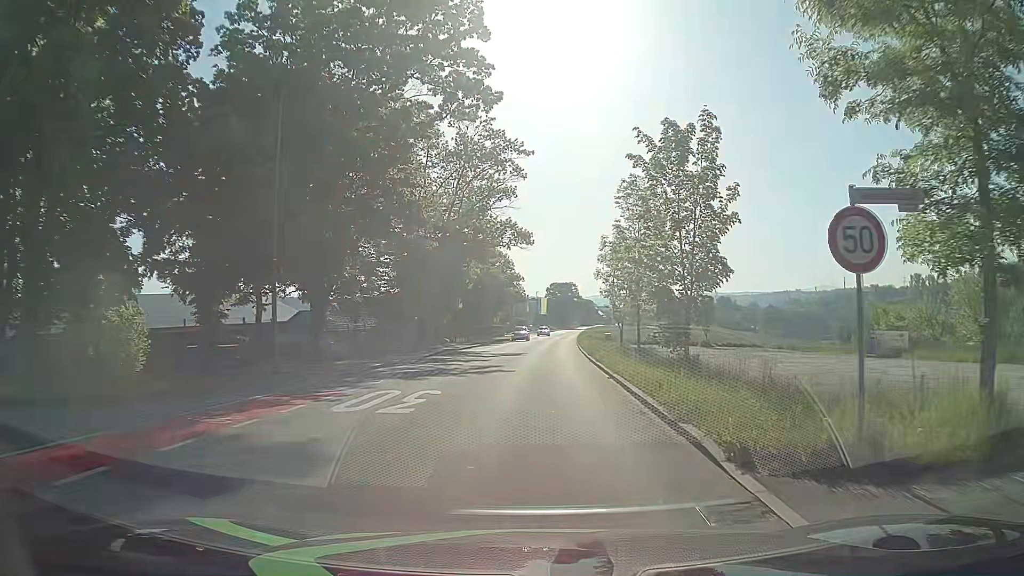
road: tertiary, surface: asphalt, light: Day
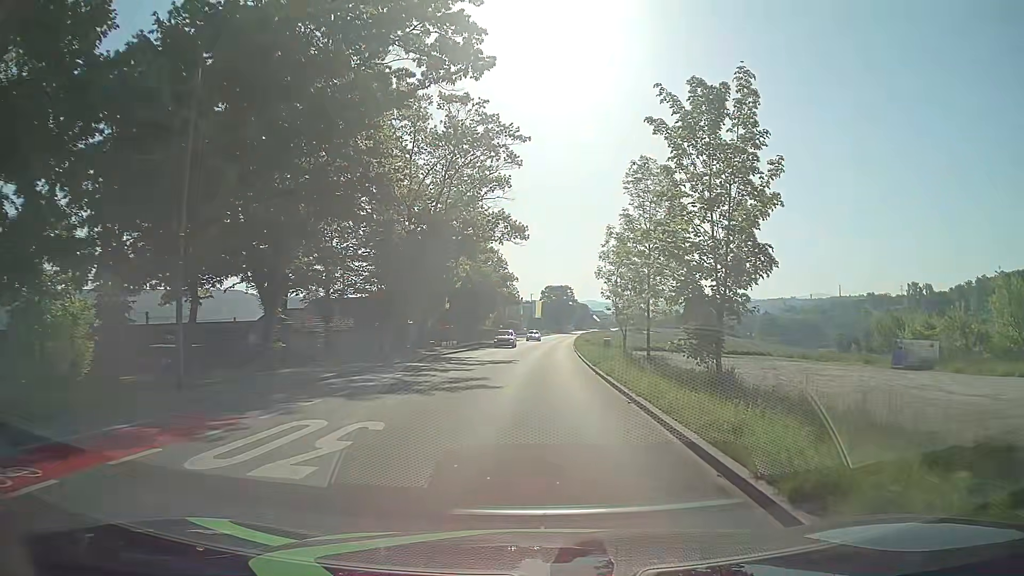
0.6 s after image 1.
(0.0, +5.0) m; +2°
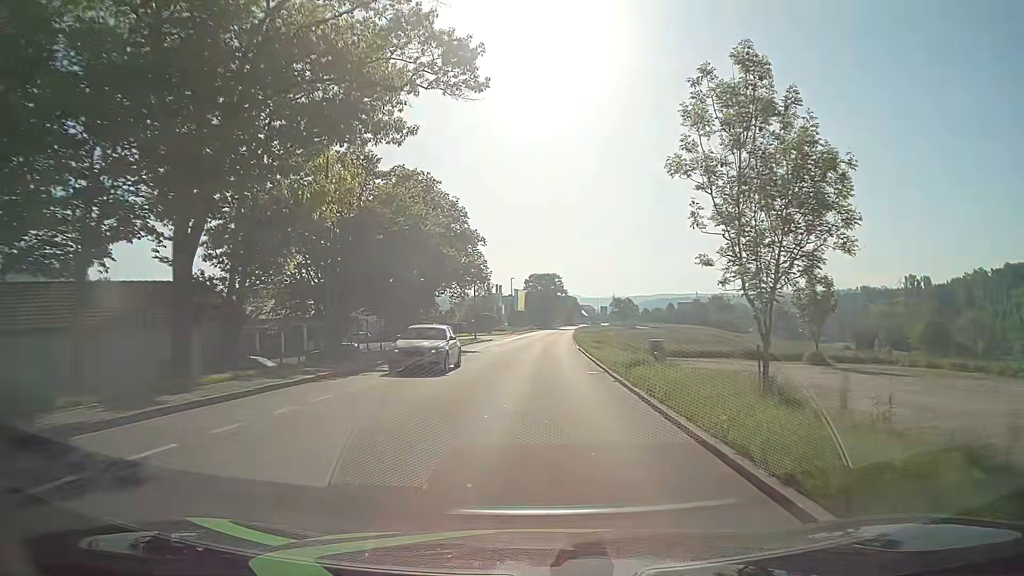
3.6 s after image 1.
(-0.1, +30.3) m; +1°
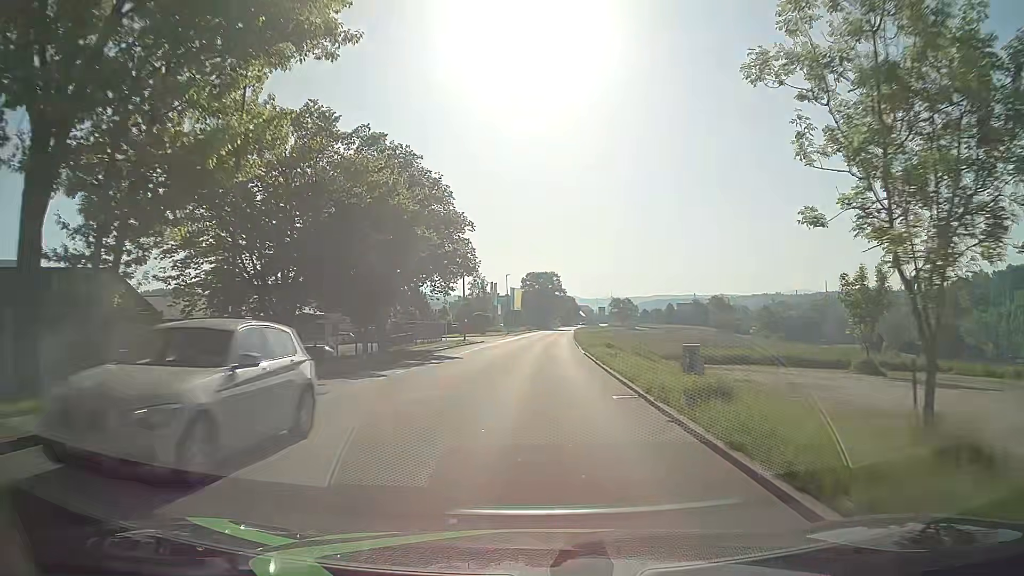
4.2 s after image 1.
(0.0, +7.1) m; 0°
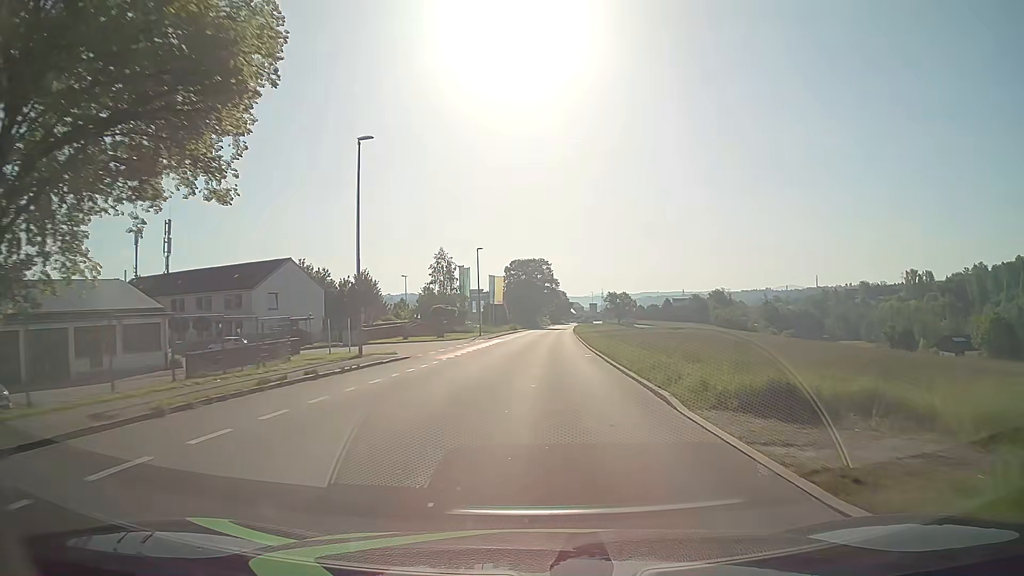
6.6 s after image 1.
(+0.2, +30.2) m; +1°
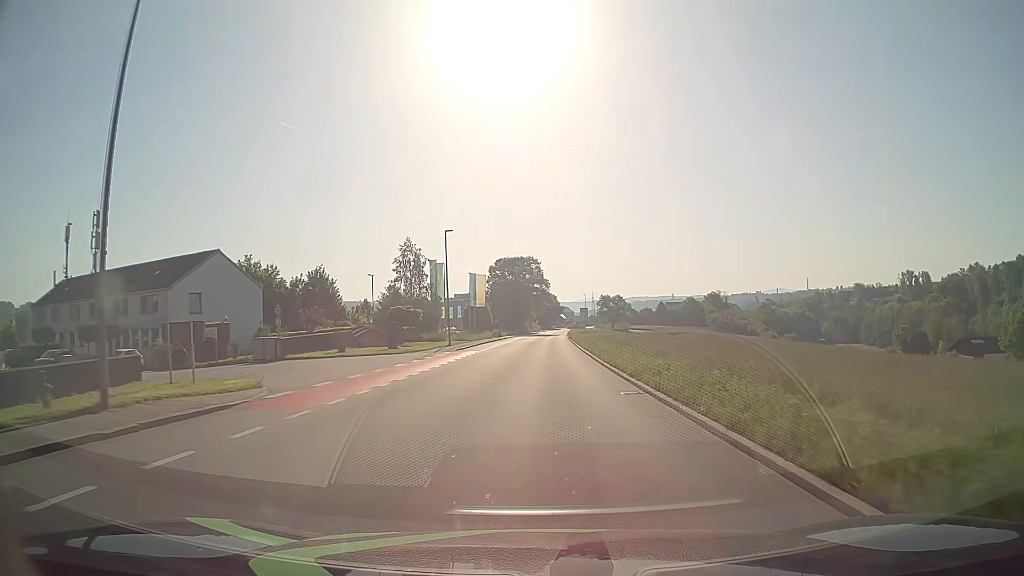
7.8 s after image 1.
(+0.1, +15.1) m; +1°
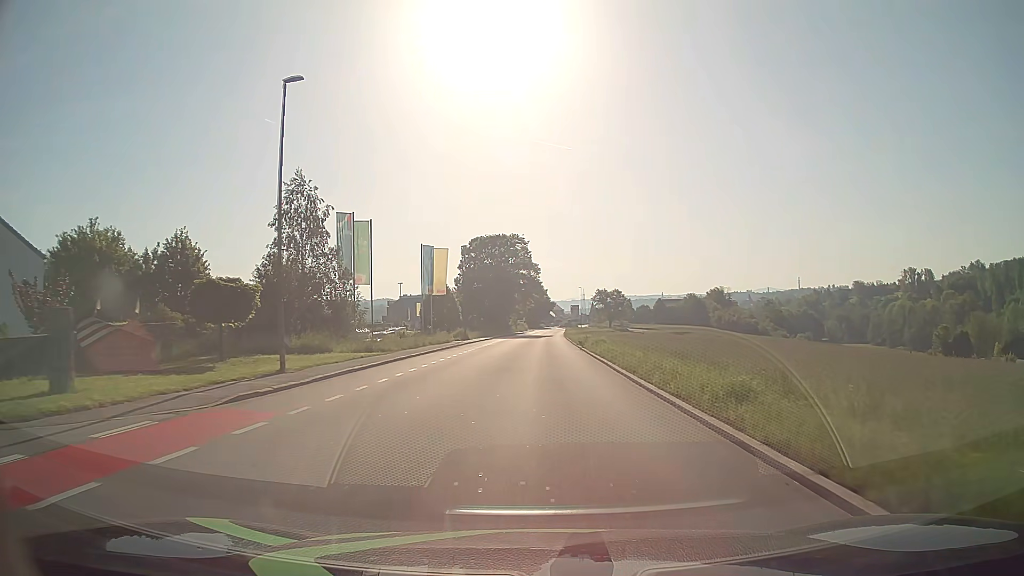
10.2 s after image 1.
(+0.4, +30.0) m; +1°
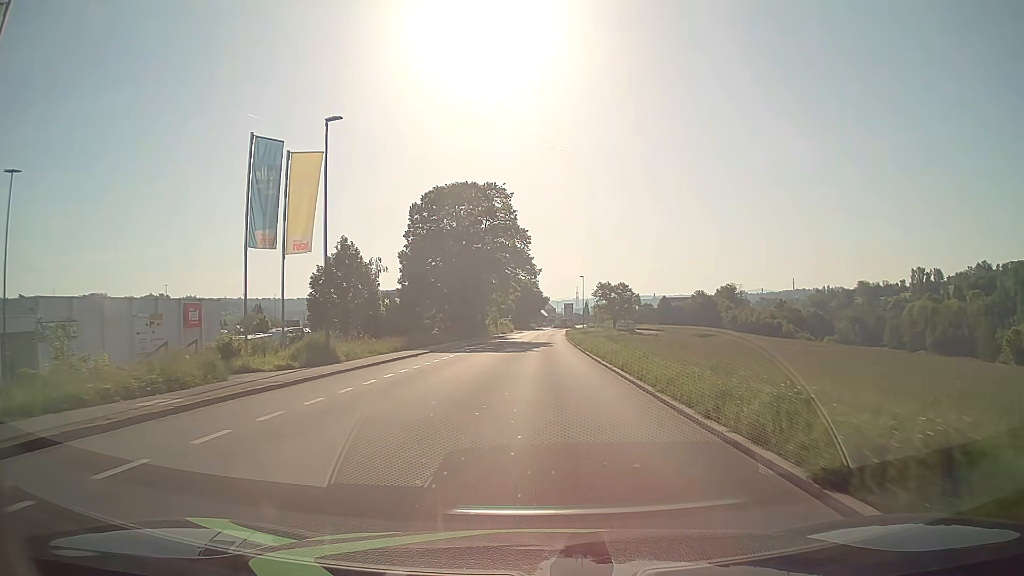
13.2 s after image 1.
(+0.3, +37.0) m; +1°
(0, +10) (0, +20) (0, +30) (0, +40) (+1, +50) (+1, +60) (+1, +70) (+1, +80) (+2, +90) (+2, +100) m
